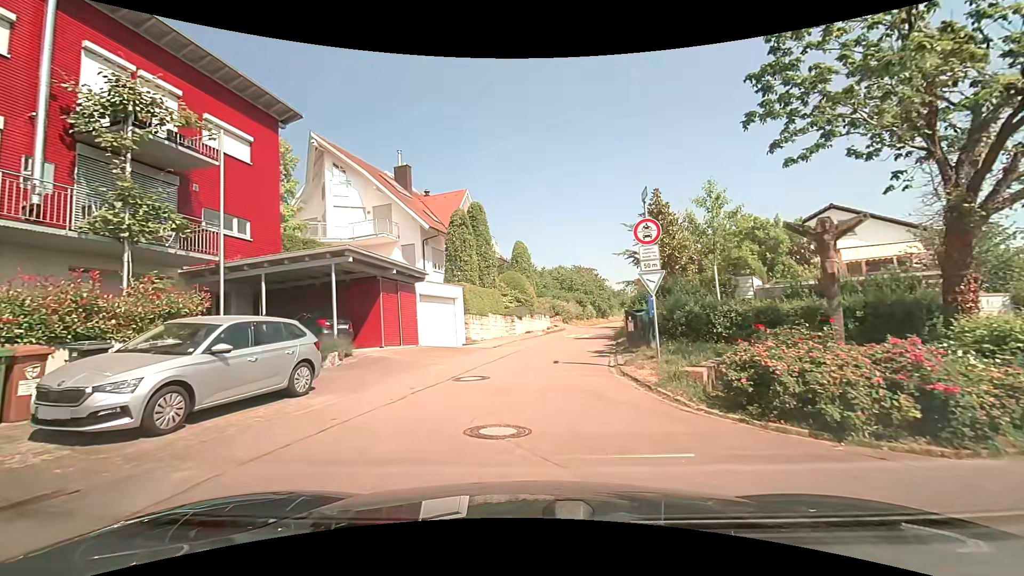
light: Day
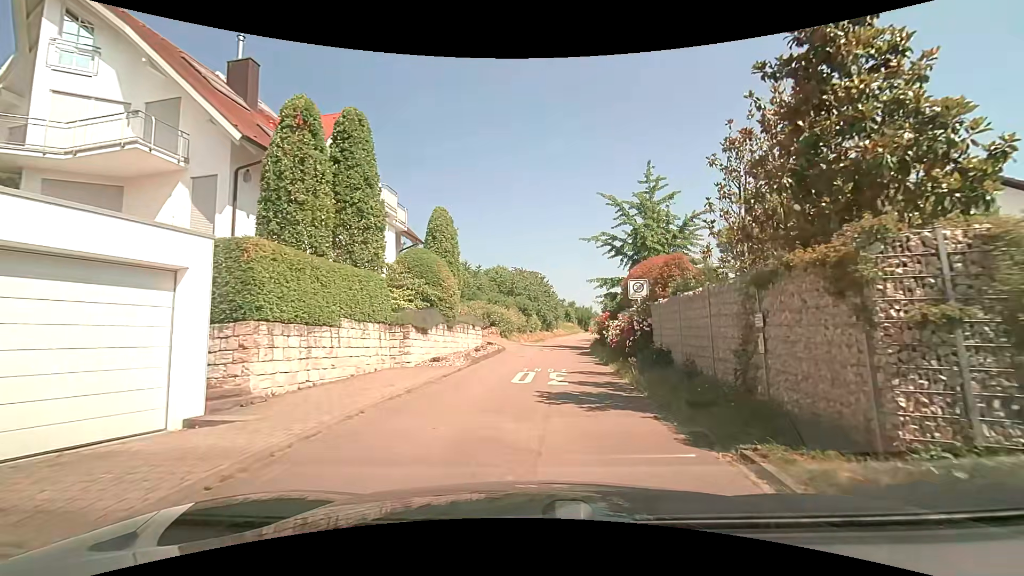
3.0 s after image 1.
(+0.6, +15.9) m; +9°
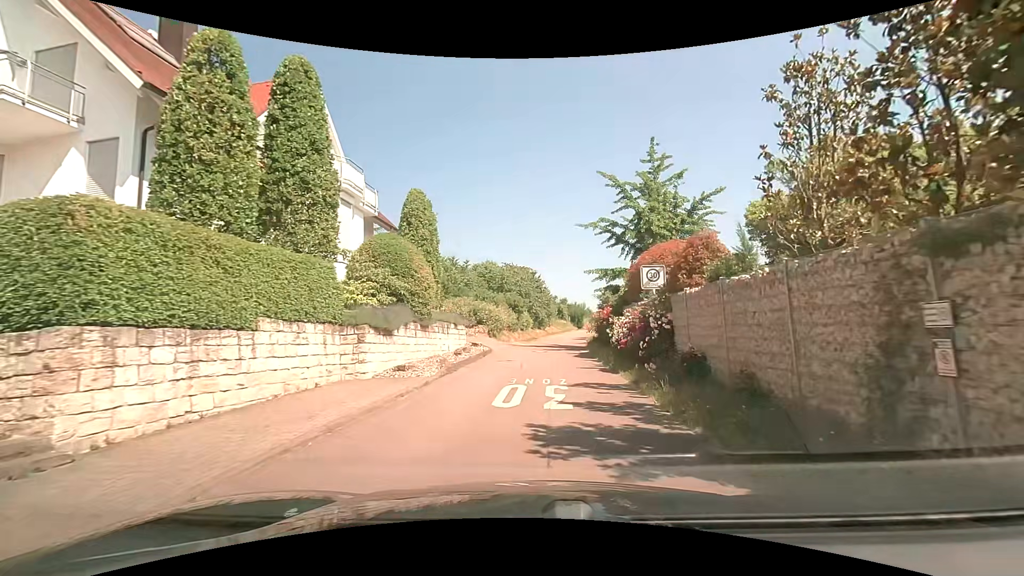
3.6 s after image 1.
(0.0, +3.5) m; +1°
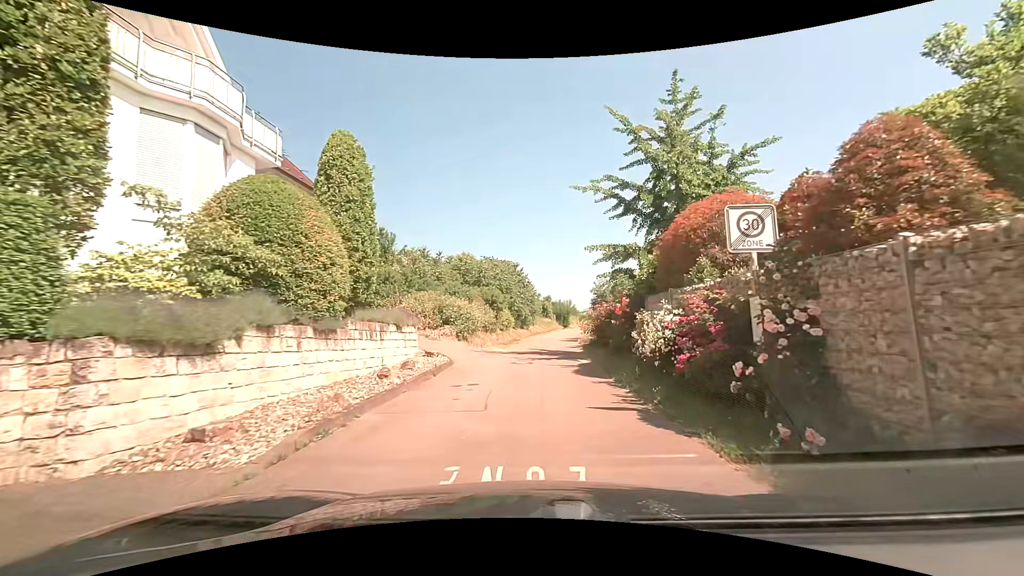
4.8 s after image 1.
(0.0, +7.4) m; 0°
